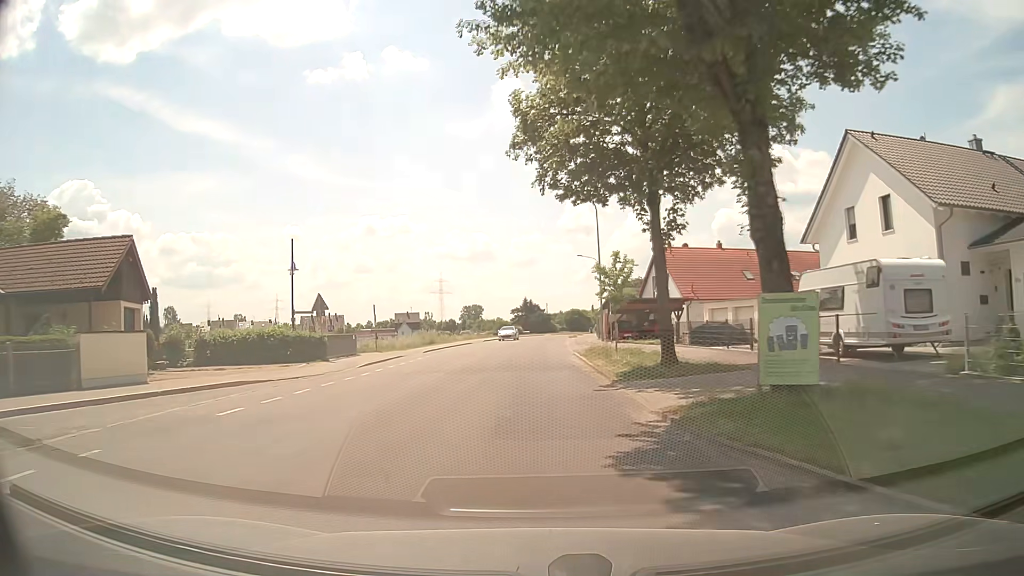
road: tertiary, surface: asphalt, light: Day
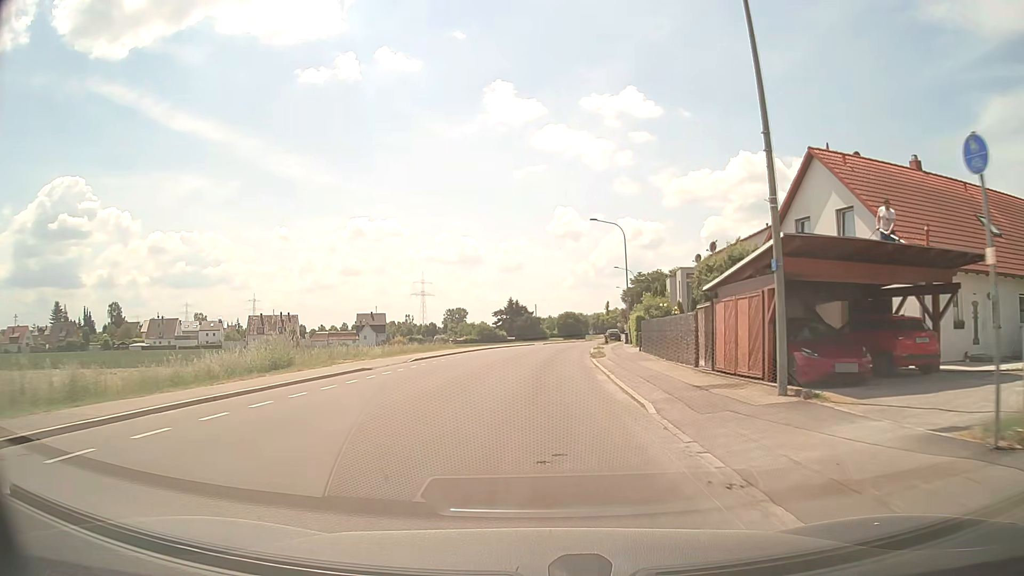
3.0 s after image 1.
(+0.1, +35.1) m; +1°
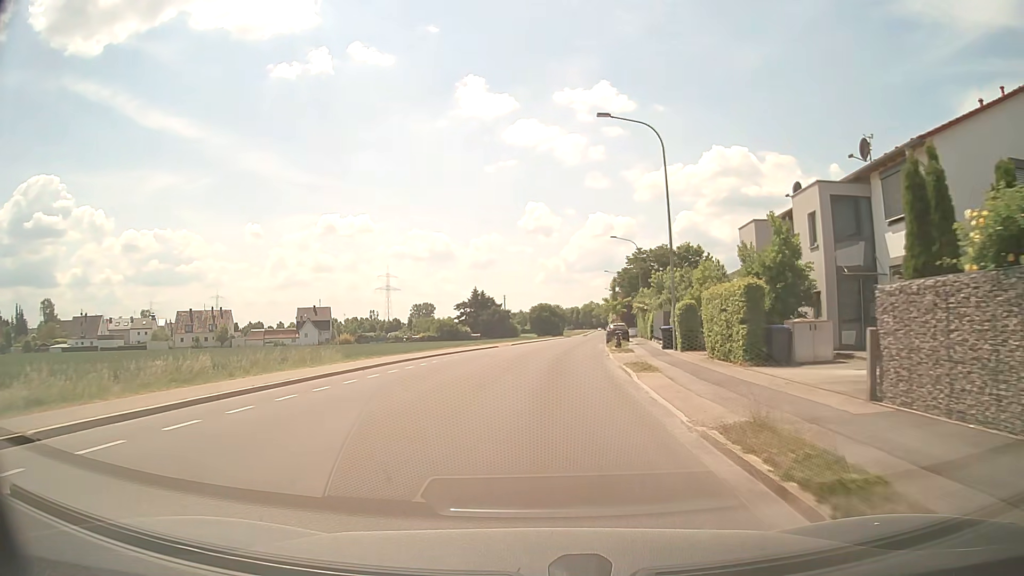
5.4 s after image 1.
(+0.6, +28.0) m; +3°
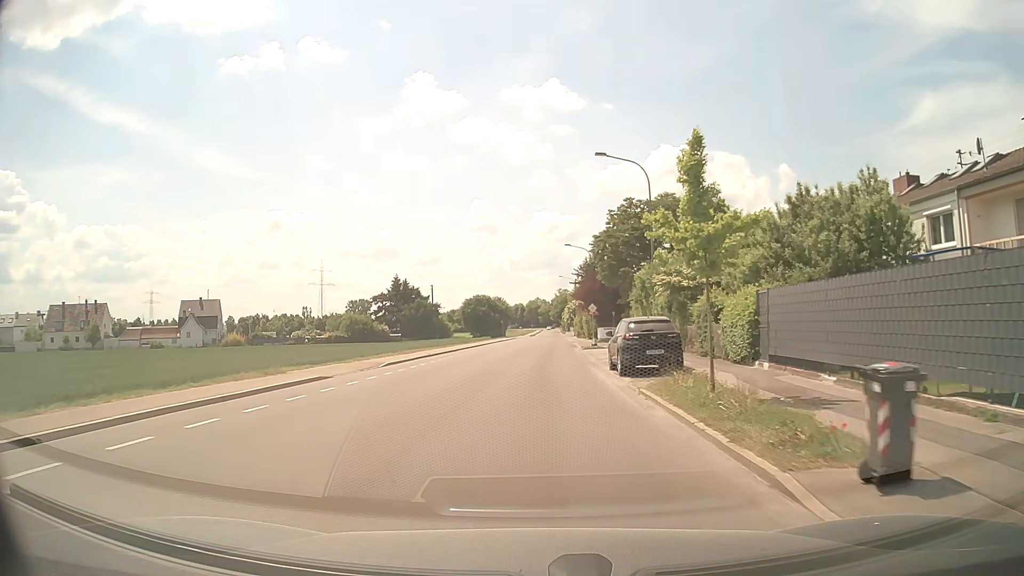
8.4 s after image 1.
(+1.4, +34.4) m; +5°
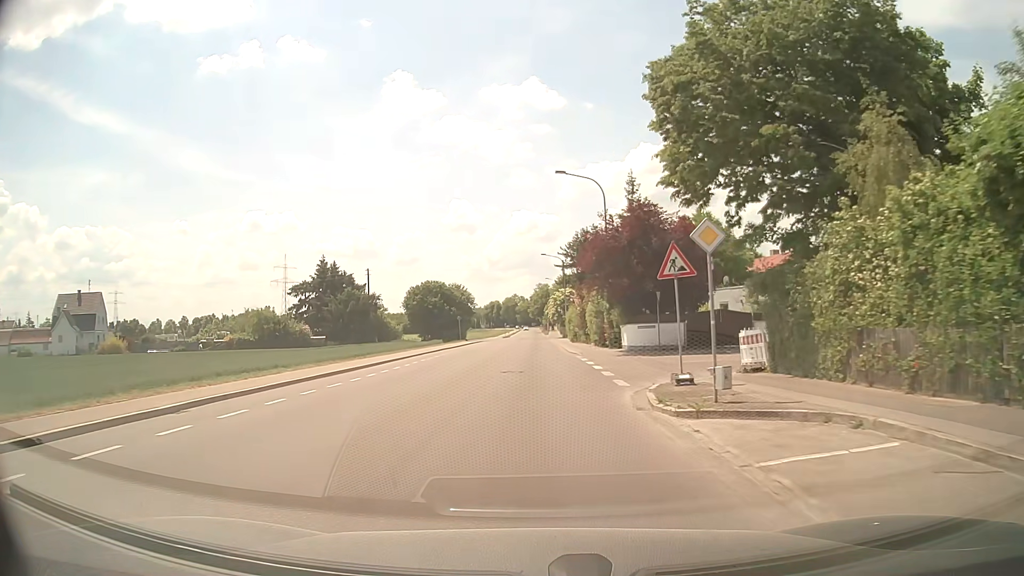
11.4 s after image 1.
(+0.8, +35.7) m; +2°
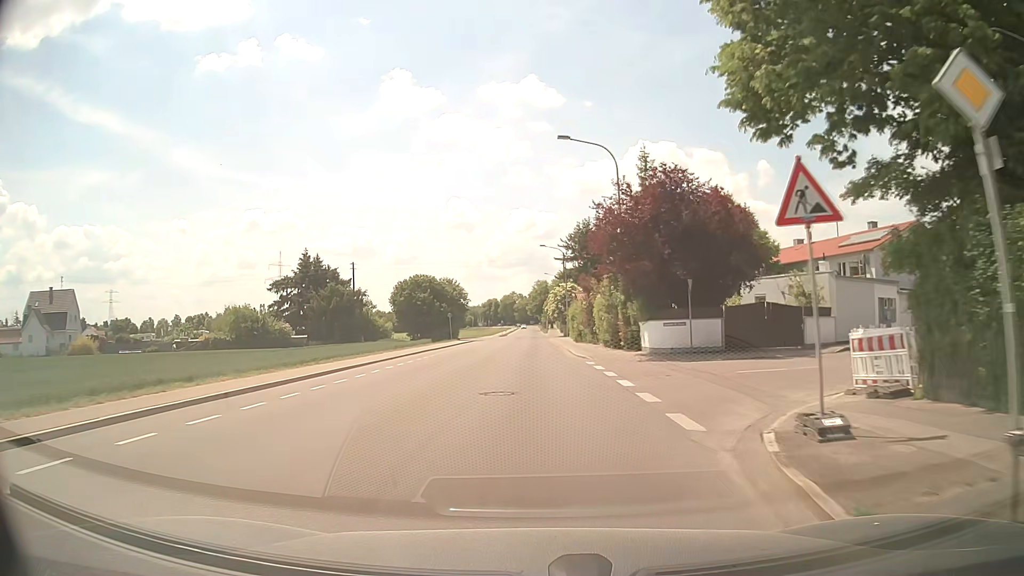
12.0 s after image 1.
(0.0, +7.4) m; 0°
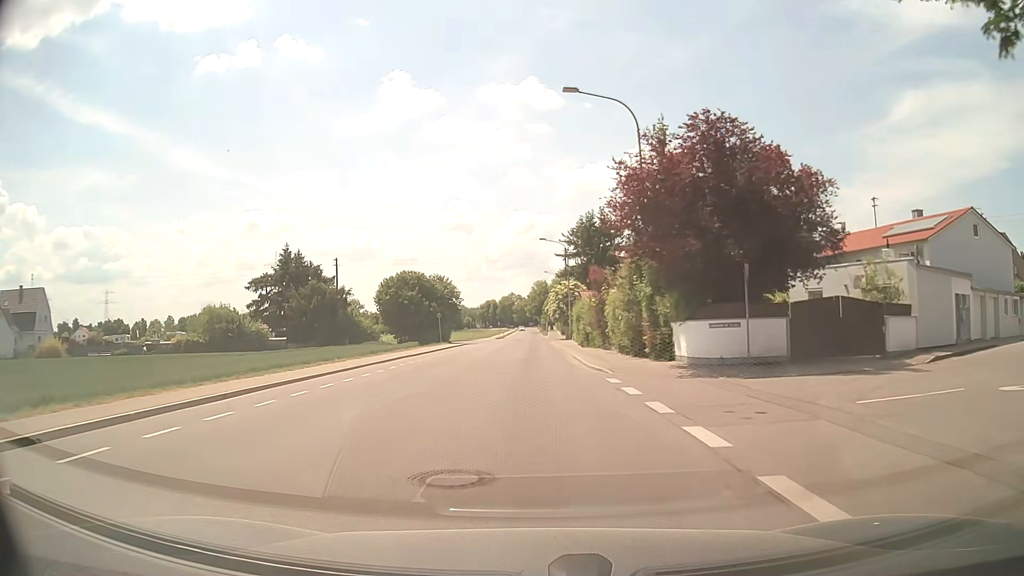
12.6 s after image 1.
(0.0, +7.5) m; 0°
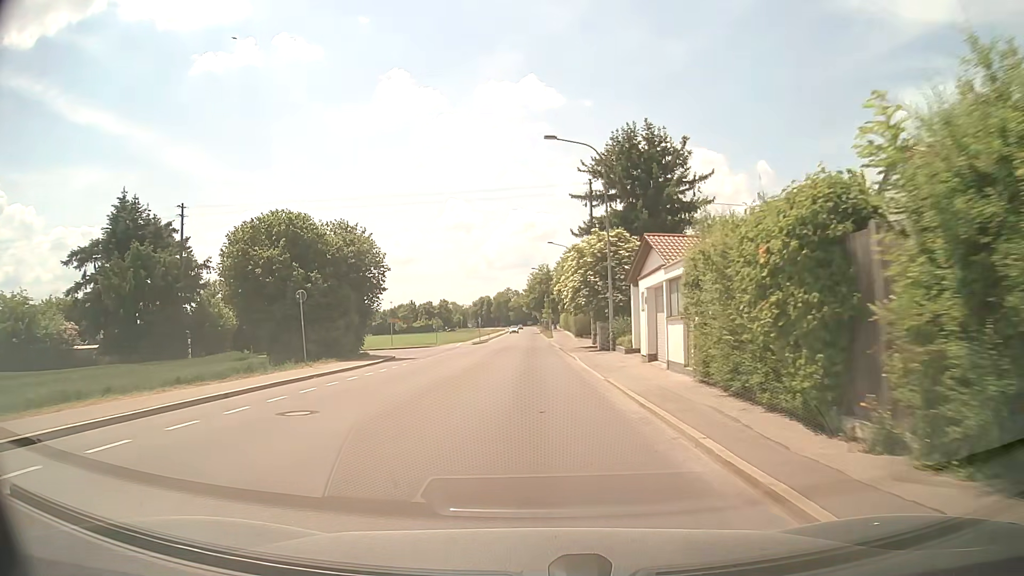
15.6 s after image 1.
(+0.1, +38.7) m; 0°
(0, +10) (0, +20) (0, +30) (0, +40) (0, +50) (0, +60) (0, +70) (0, +80) (0, +90) (0, +100) m
